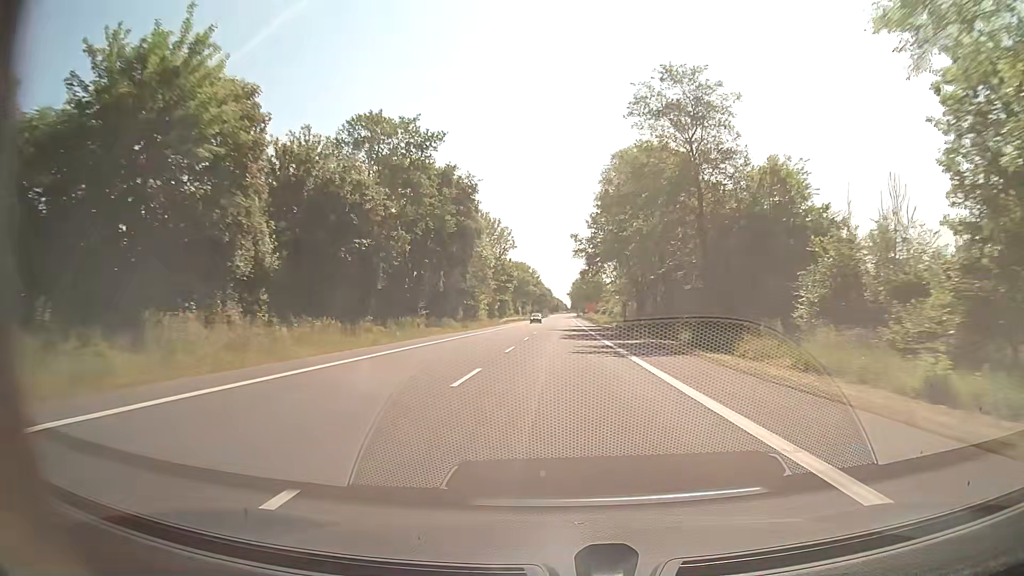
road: secondary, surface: asphalt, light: Day
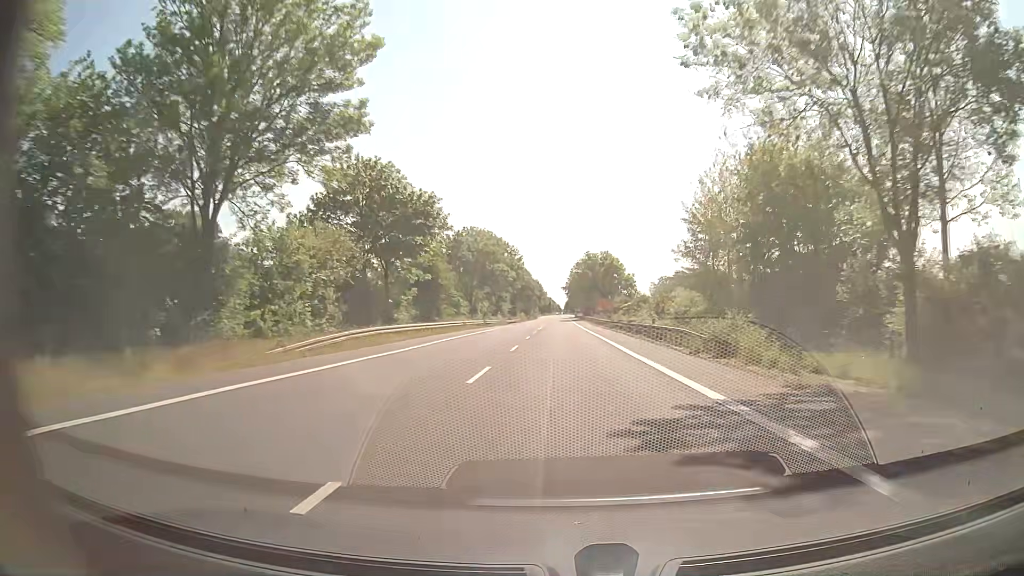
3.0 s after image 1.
(+0.1, +71.4) m; 0°
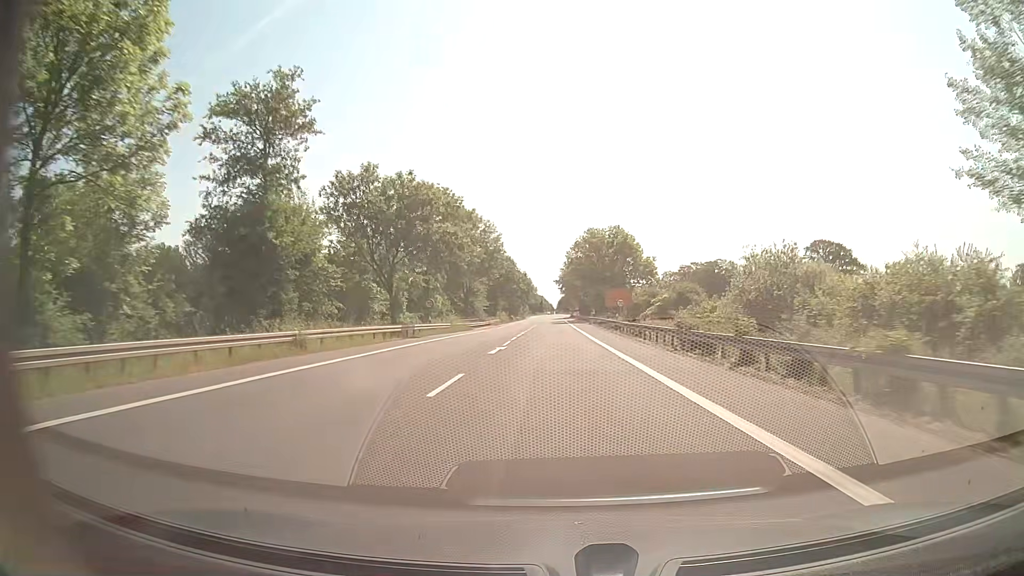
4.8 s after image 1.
(+0.4, +38.1) m; +1°
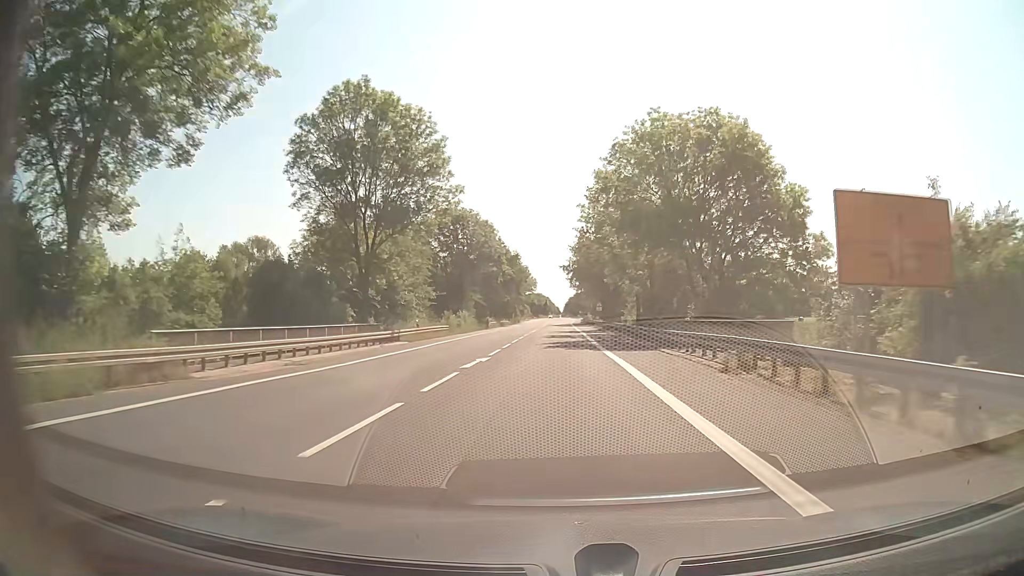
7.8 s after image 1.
(-0.3, +58.0) m; -1°
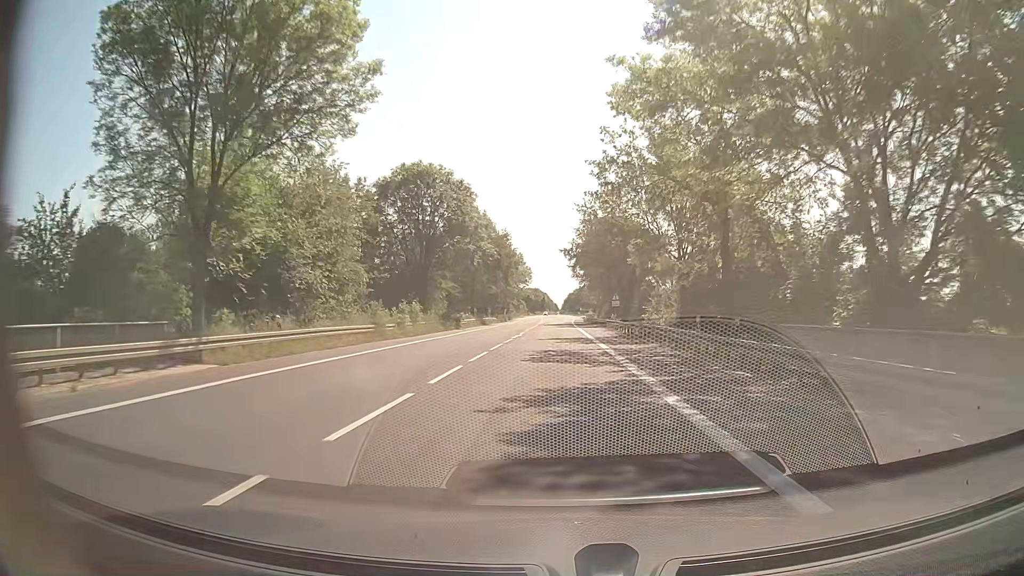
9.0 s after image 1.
(0.0, +23.1) m; 0°
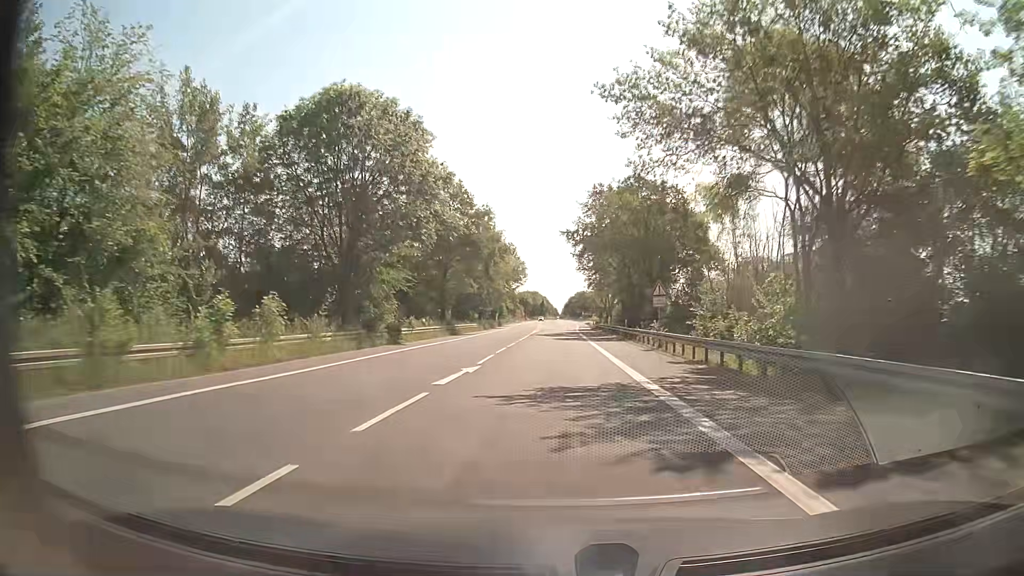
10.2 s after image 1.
(0.0, +23.0) m; 0°
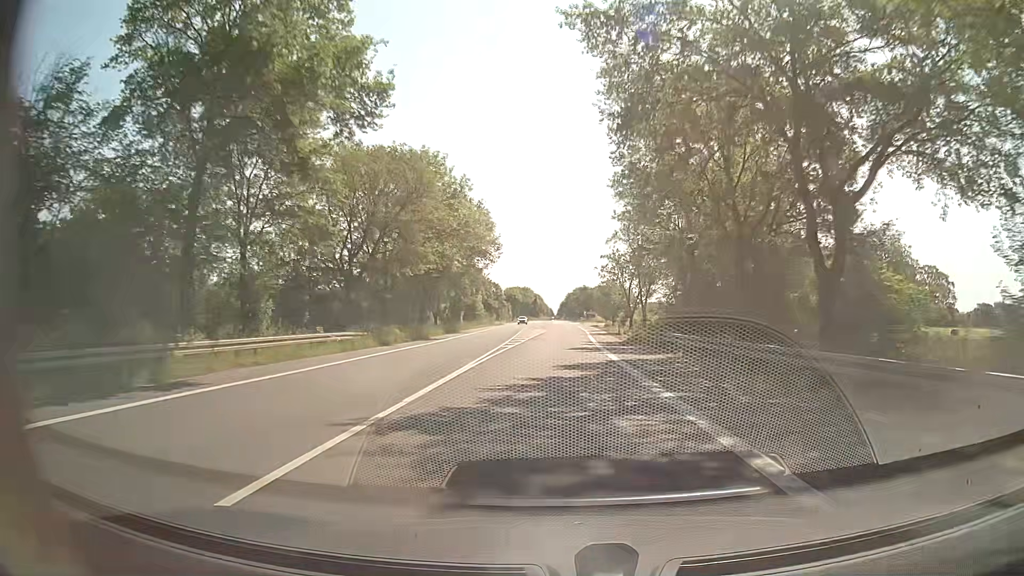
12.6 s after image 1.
(0.0, +46.0) m; 0°
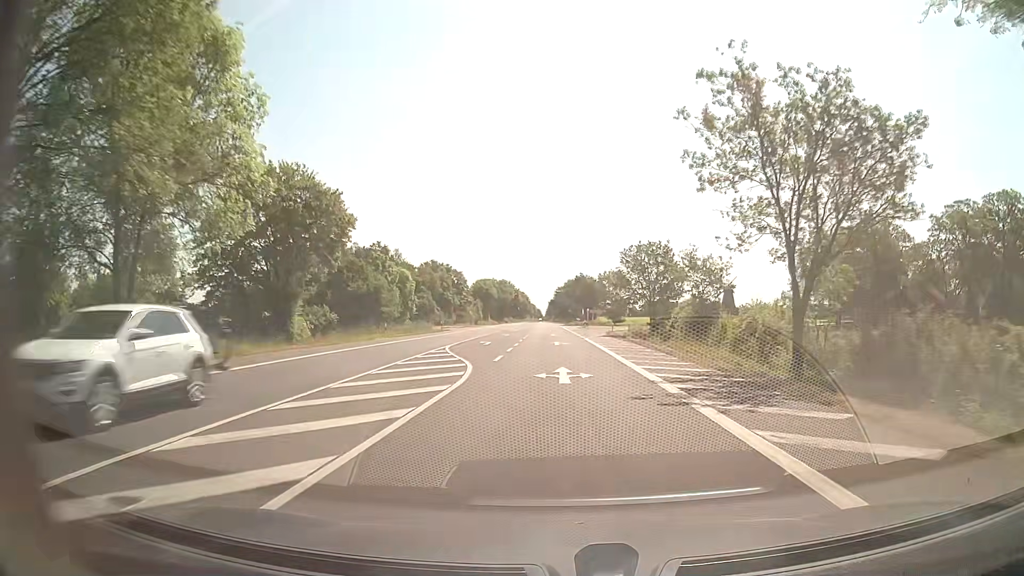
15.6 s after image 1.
(+0.6, +57.4) m; +1°
